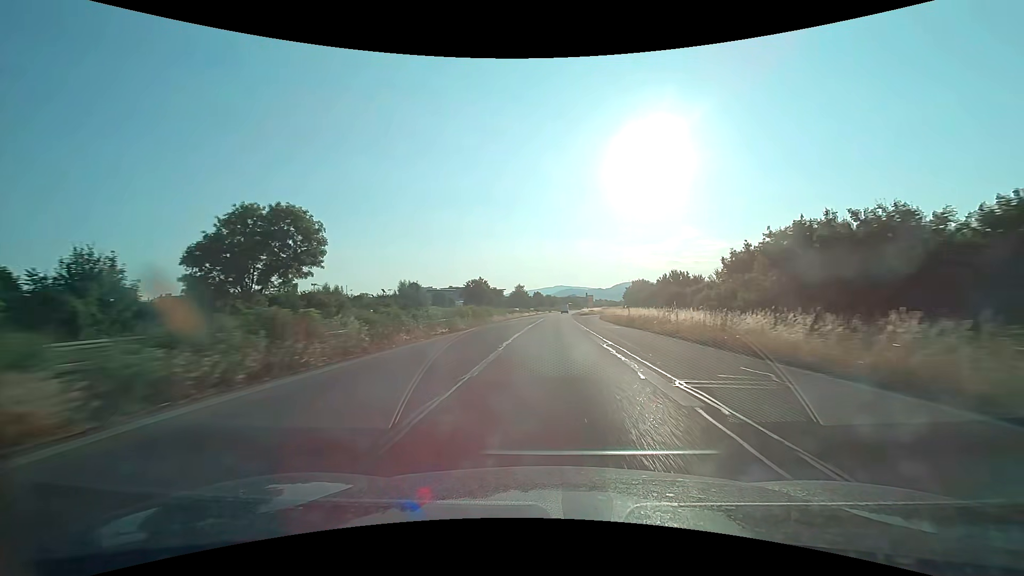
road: trunk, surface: asphalt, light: Day
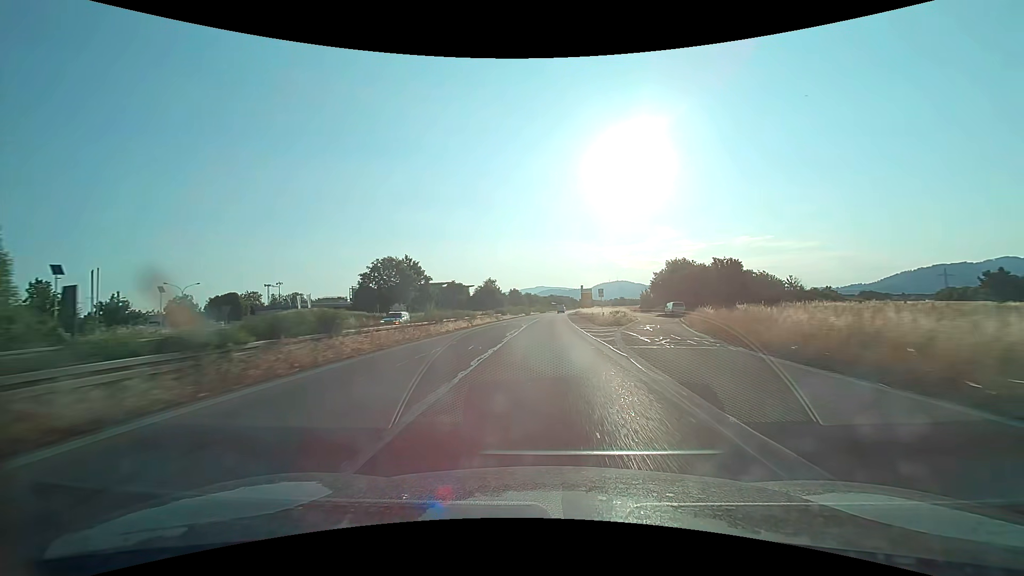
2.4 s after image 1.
(+1.1, +61.3) m; +2°
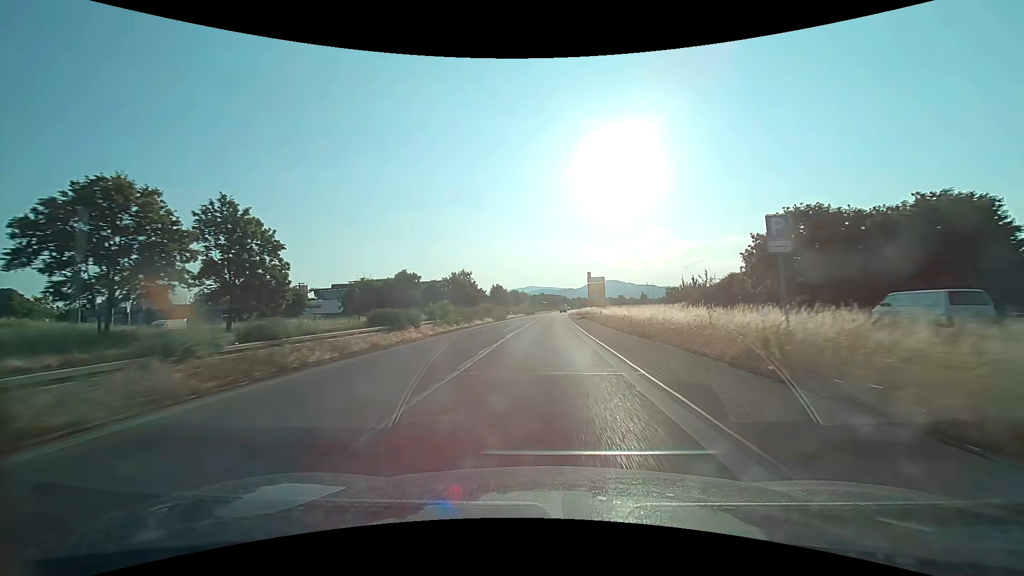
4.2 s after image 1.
(+0.5, +46.0) m; +1°
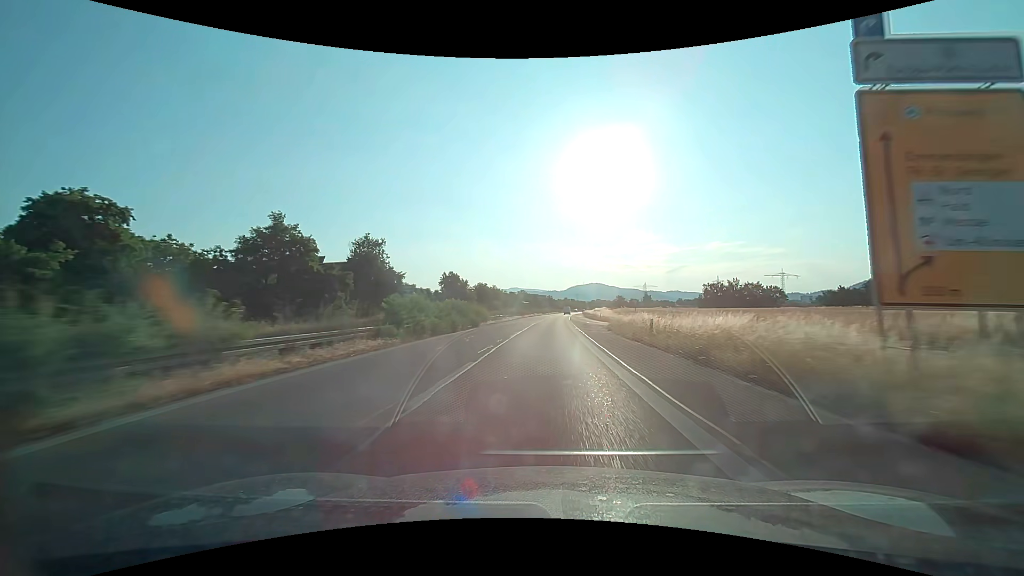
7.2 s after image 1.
(+1.1, +76.6) m; +2°
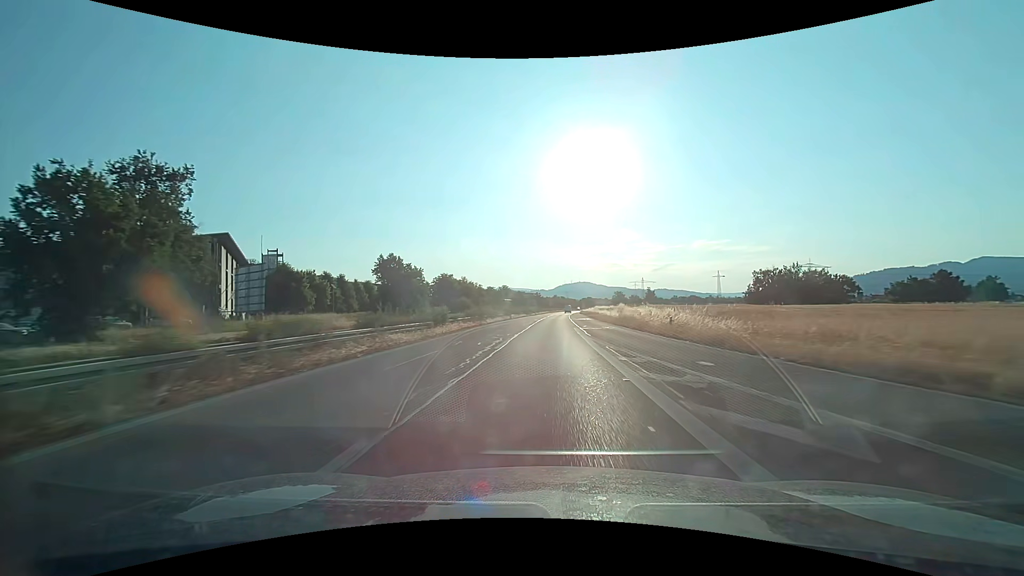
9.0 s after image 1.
(+0.6, +46.0) m; +1°
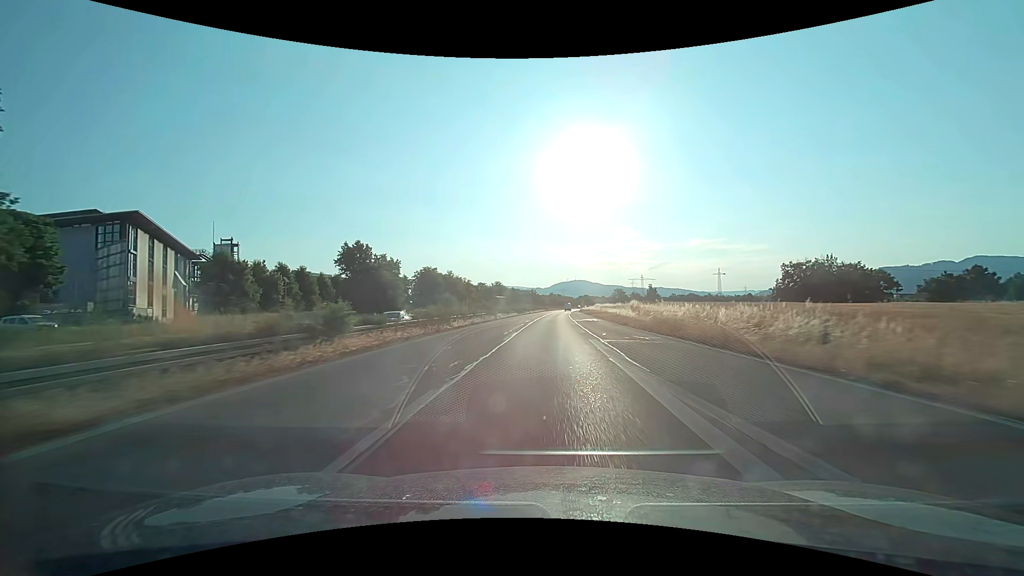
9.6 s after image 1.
(0.0, +15.3) m; 0°
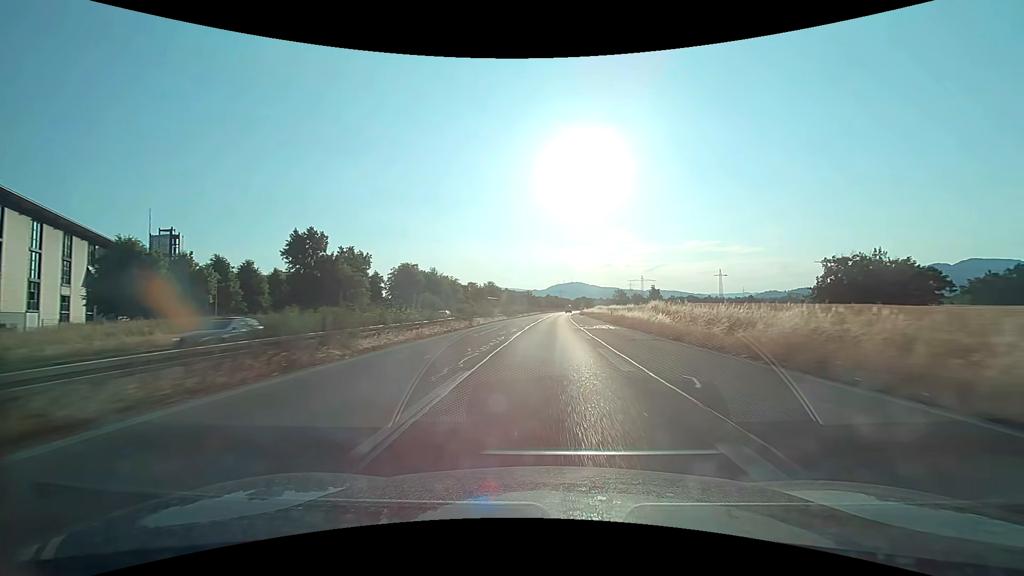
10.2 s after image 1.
(+0.1, +15.3) m; 0°
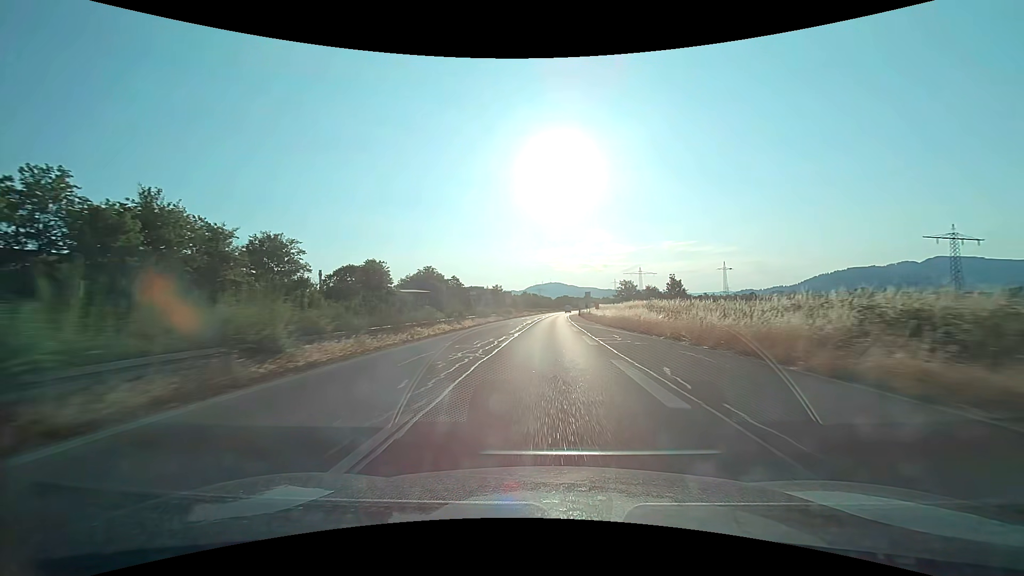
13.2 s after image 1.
(+1.6, +76.6) m; +2°
(0, +10) (0, +20) (0, +30) (0, +40) (+1, +50) (+1, +60) (+1, +70) (+2, +80) (+2, +90) (+3, +100) m
